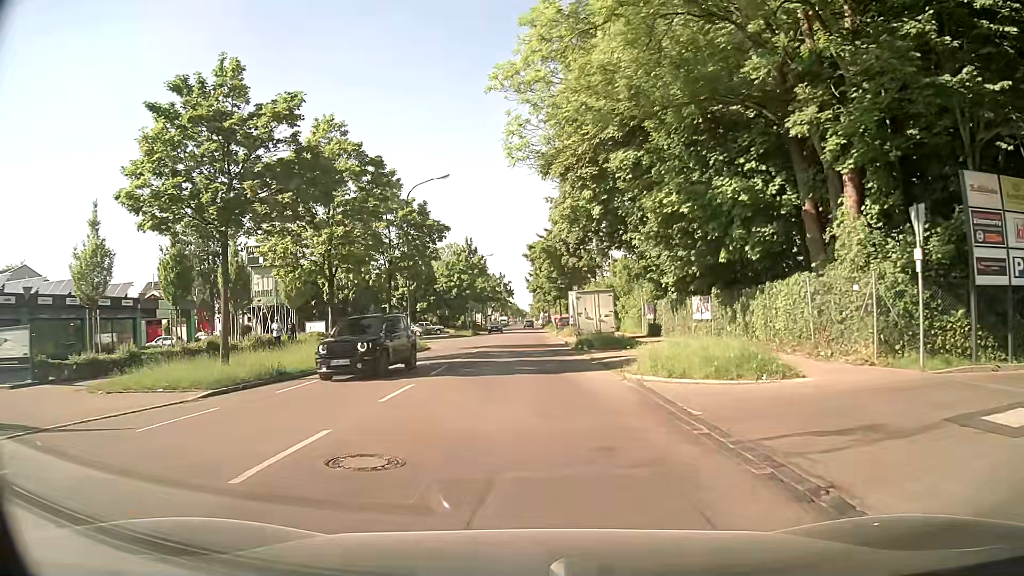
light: Day
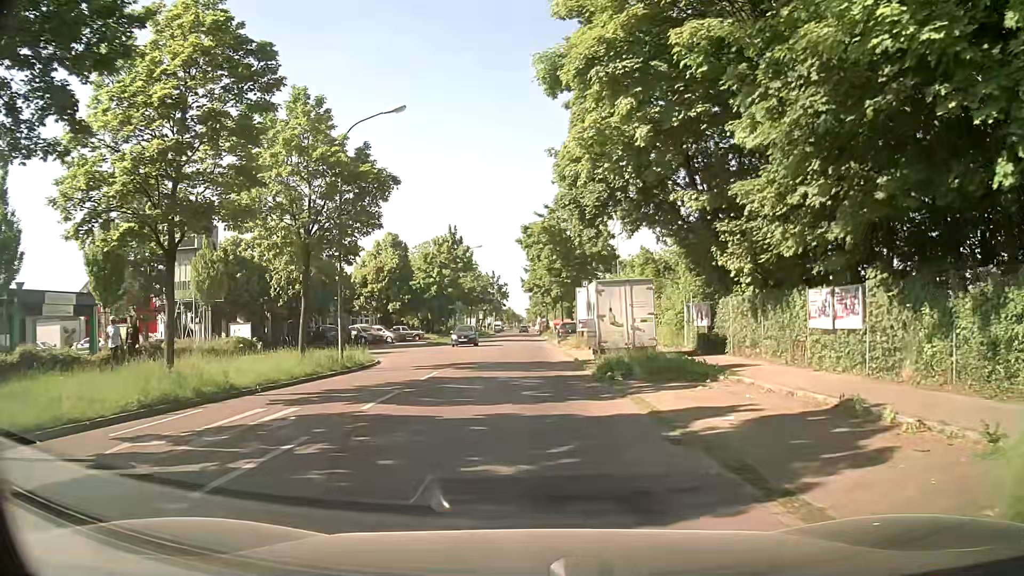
(+0.3, +12.2) m; +1°
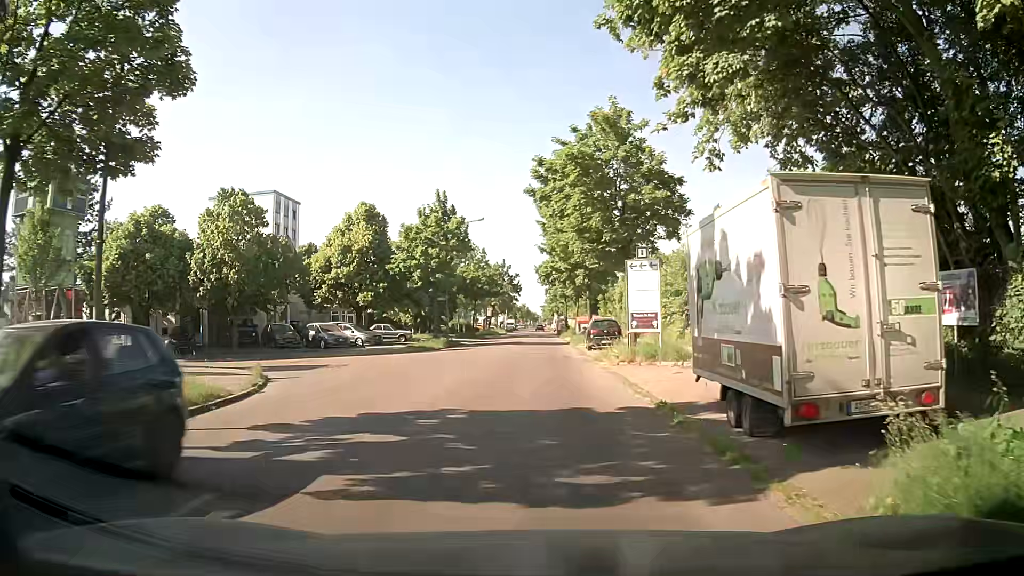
(0.0, +14.8) m; 0°
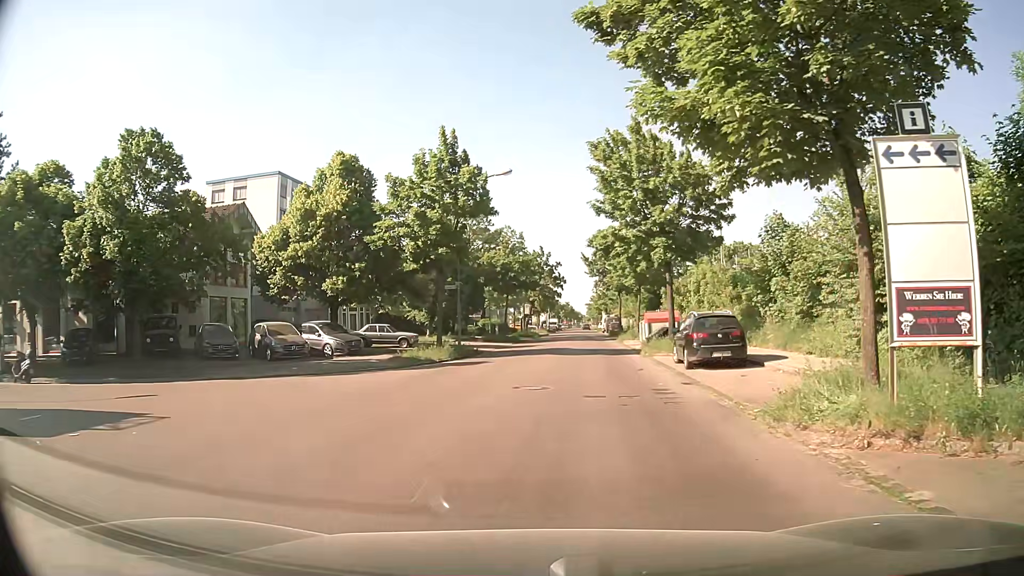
(-0.1, +14.3) m; -3°
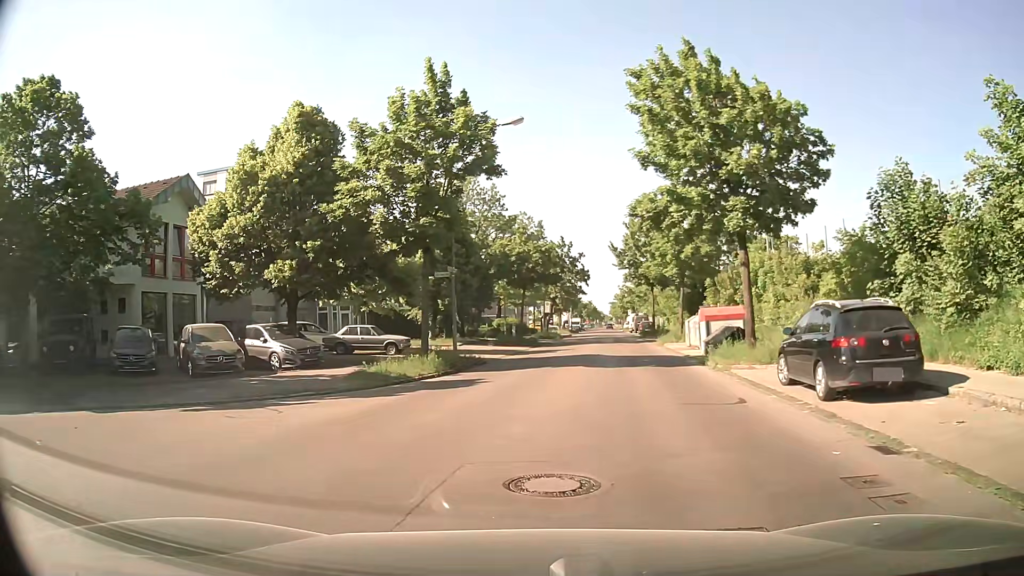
(-0.1, +8.2) m; -1°
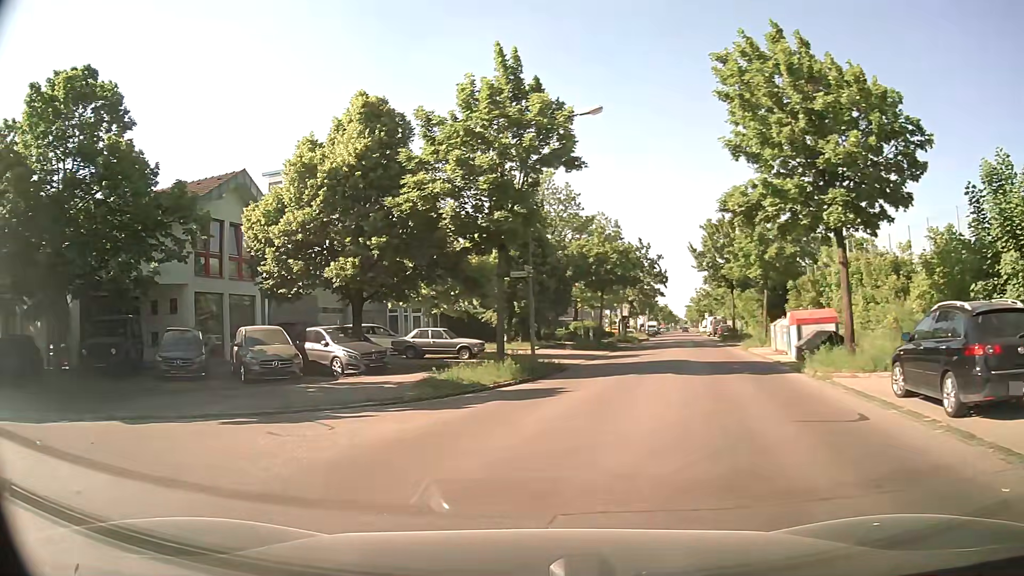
(-0.1, +1.6) m; -7°
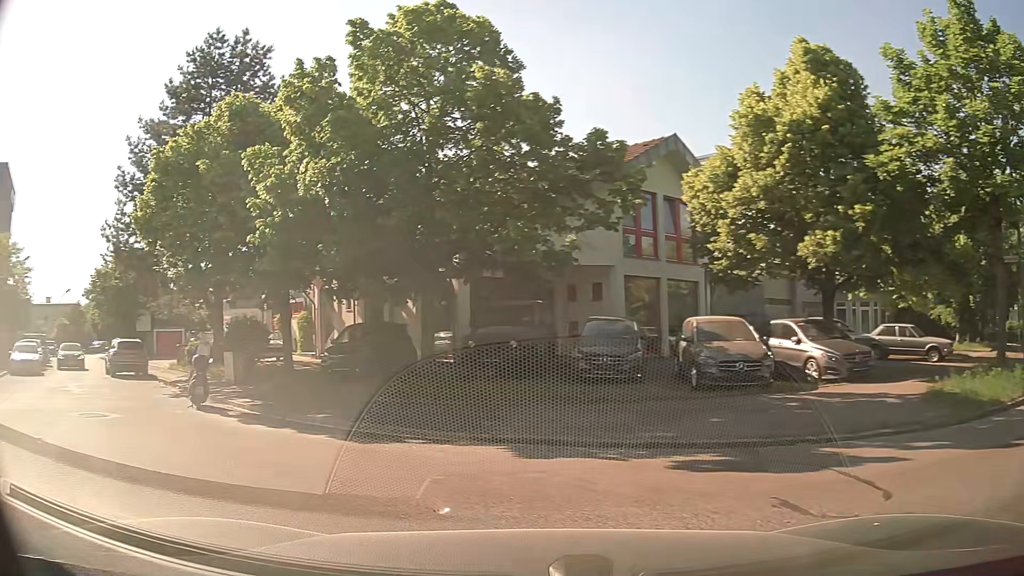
(-1.4, +4.3) m; -40°
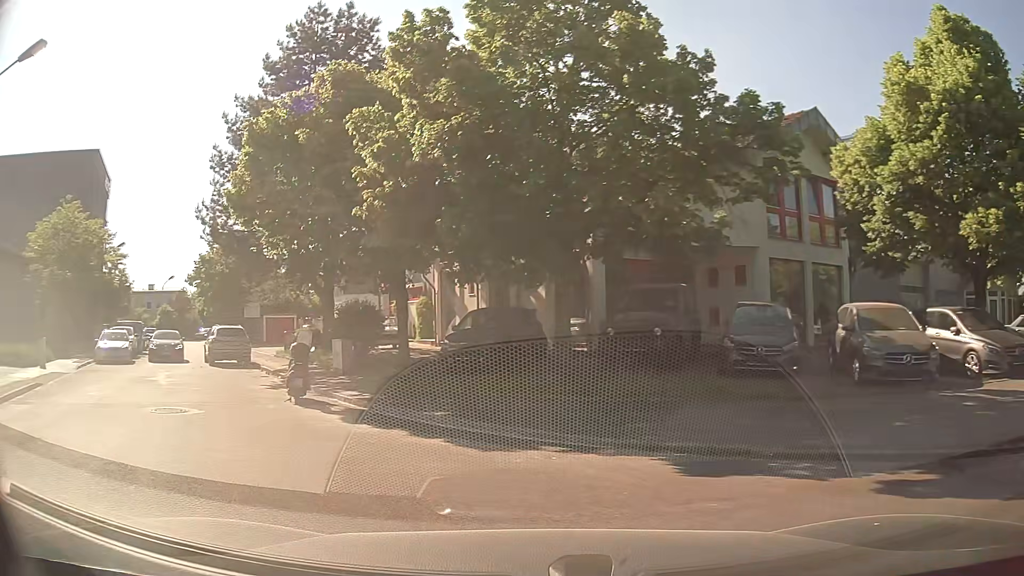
(-0.1, +1.8) m; -6°
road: unclassified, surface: asphalt
(-3, +9) (-10, +17) (-15, +25) (-20, +34) (-25, +43) (-30, +51) (-35, +60) (-38, +69) (-39, +79) (-36, +89) m
